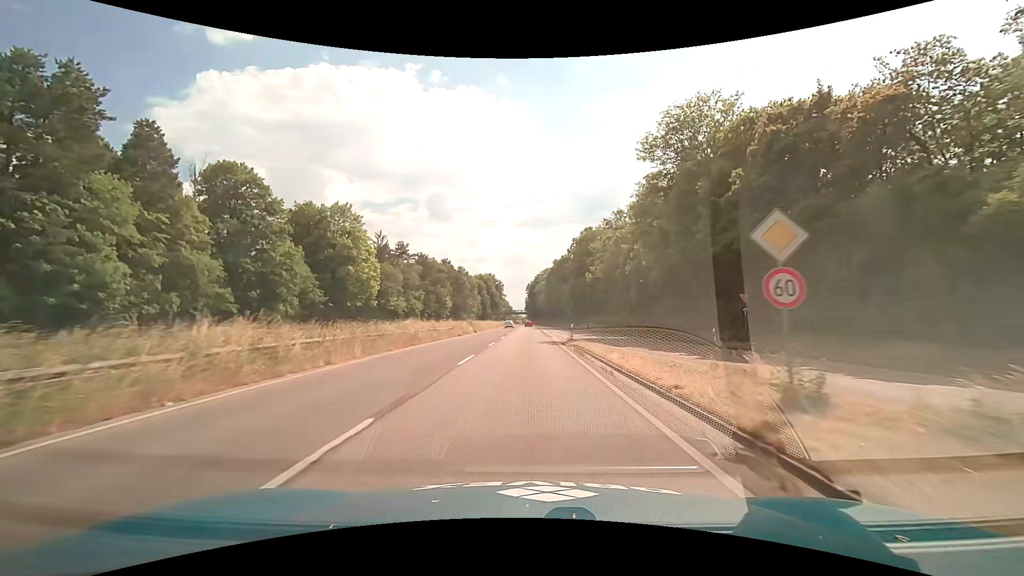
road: trunk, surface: asphalt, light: Day
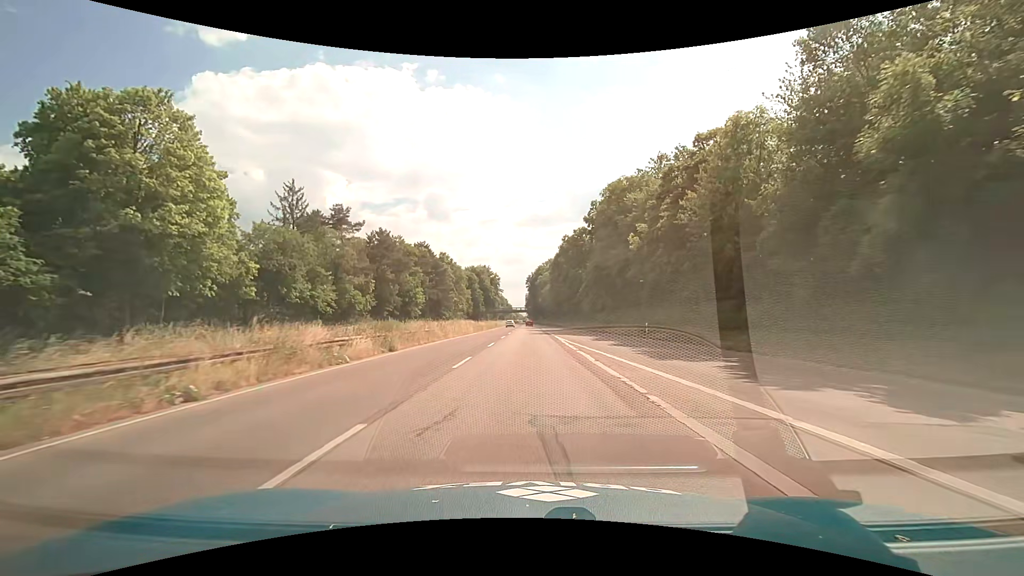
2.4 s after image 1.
(+0.1, +36.6) m; 0°
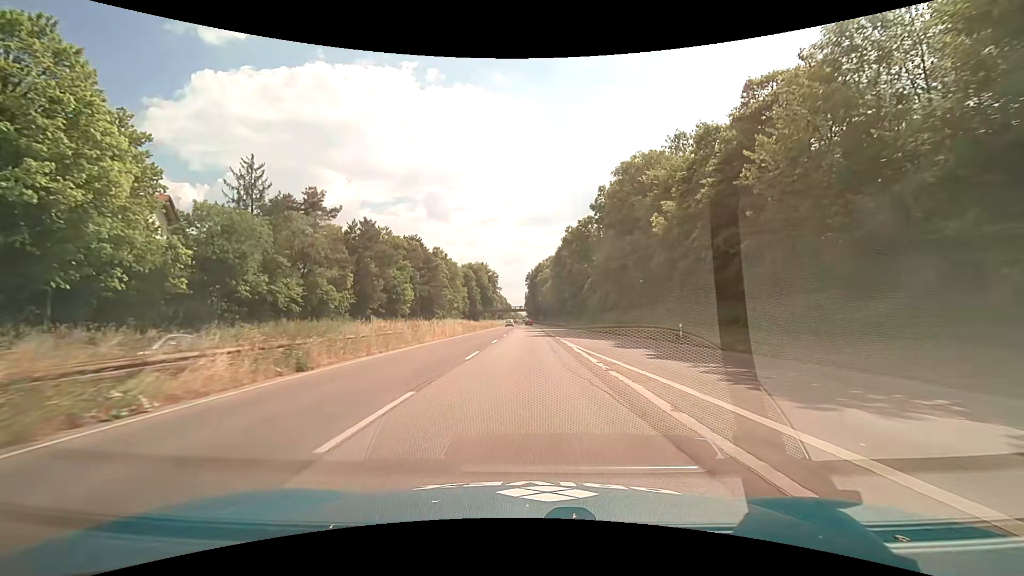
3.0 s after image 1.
(0.0, +9.2) m; 0°
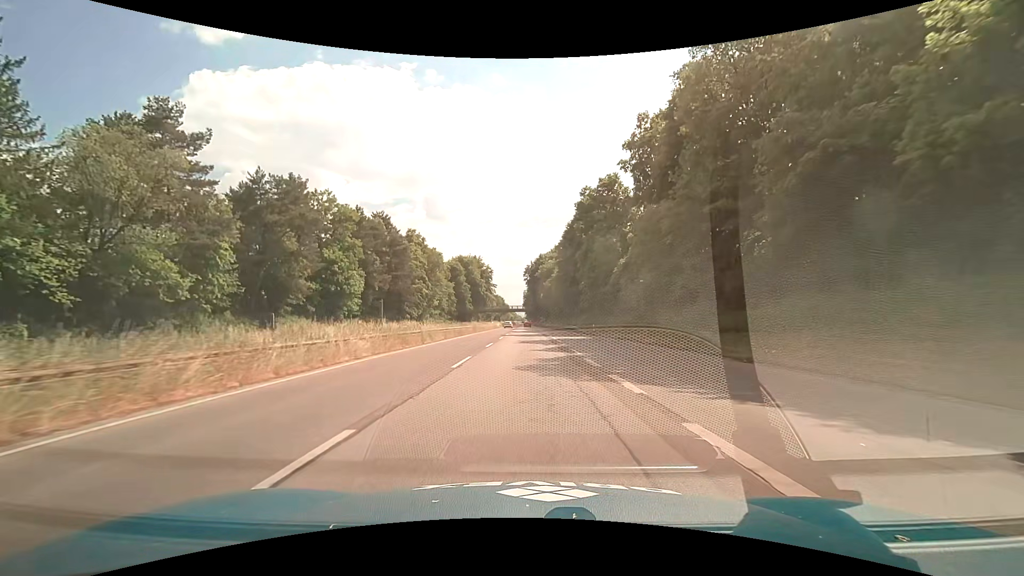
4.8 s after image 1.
(0.0, +27.4) m; 0°
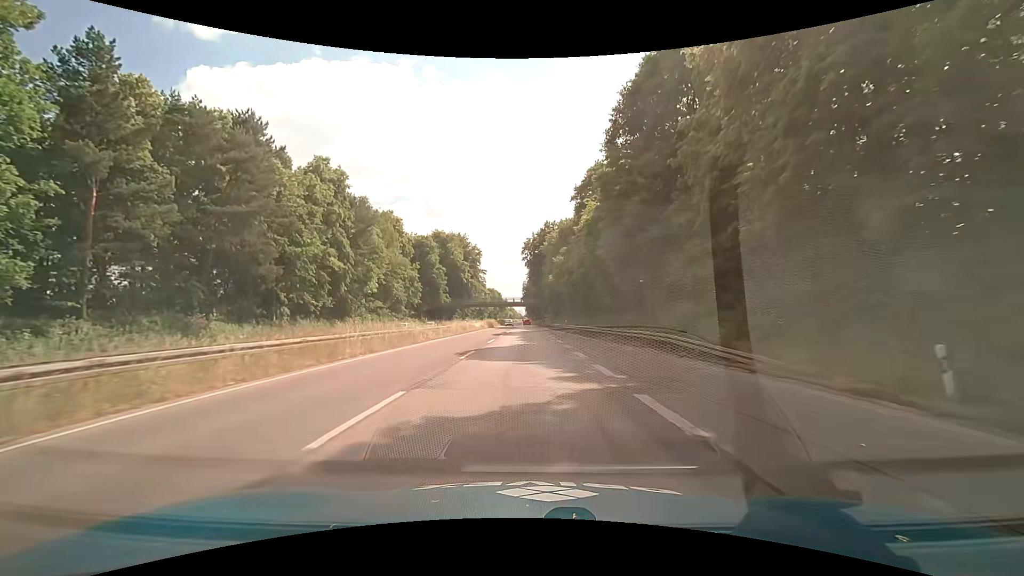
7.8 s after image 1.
(+0.1, +45.6) m; 0°
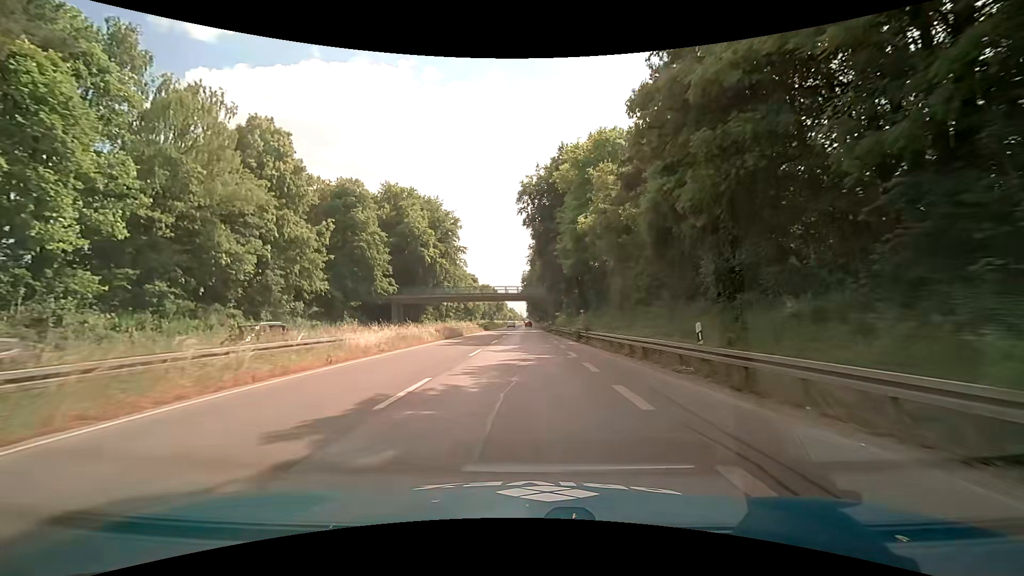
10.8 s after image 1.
(-0.1, +45.6) m; 0°
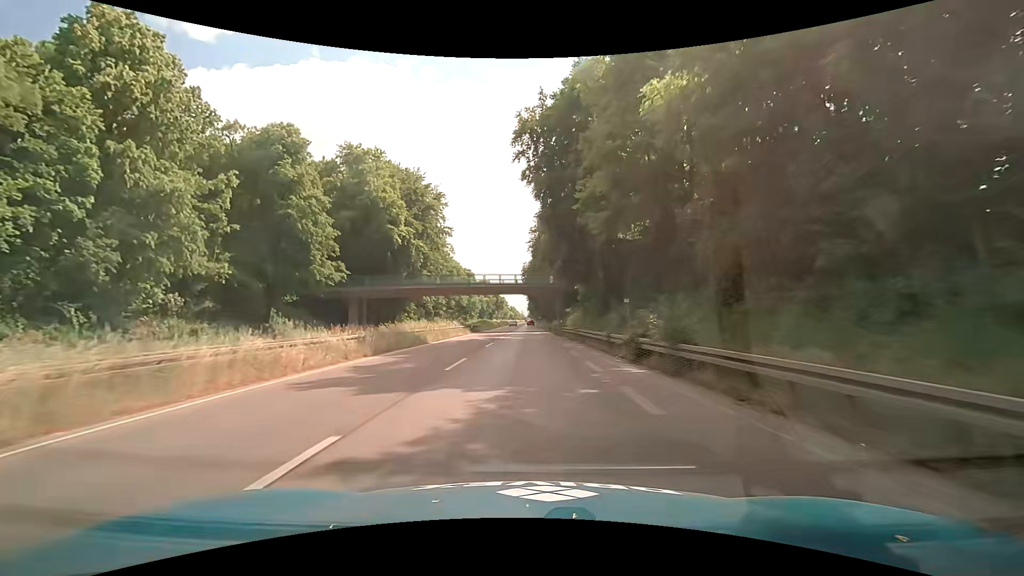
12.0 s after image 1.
(-0.1, +18.2) m; 0°
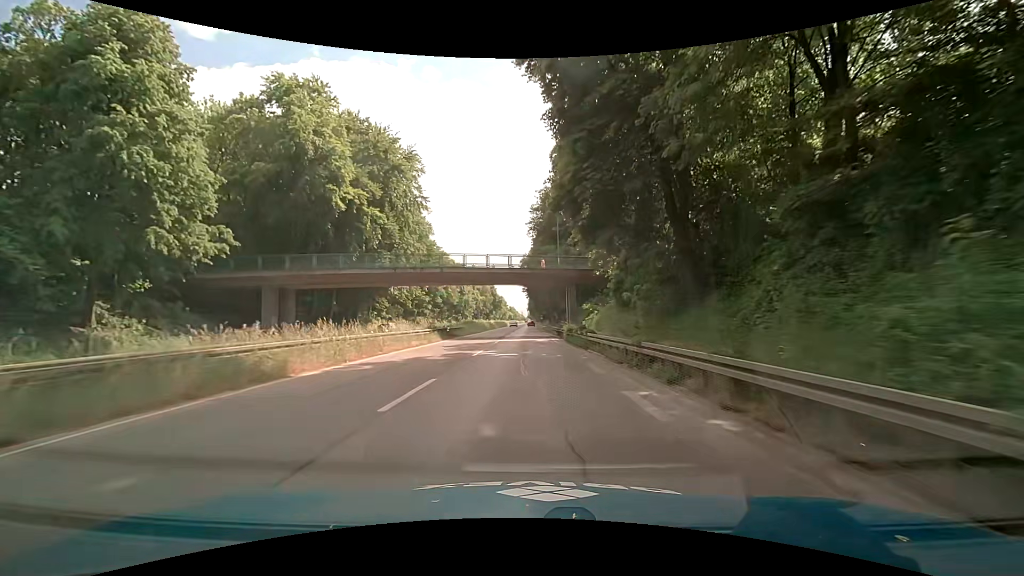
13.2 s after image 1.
(-0.1, +18.2) m; -1°
(0, +10) (0, +20) (0, +30) (0, +40) (0, +50) (0, +60) (0, +70) (0, +80) (0, +90) (+1, +100) m
